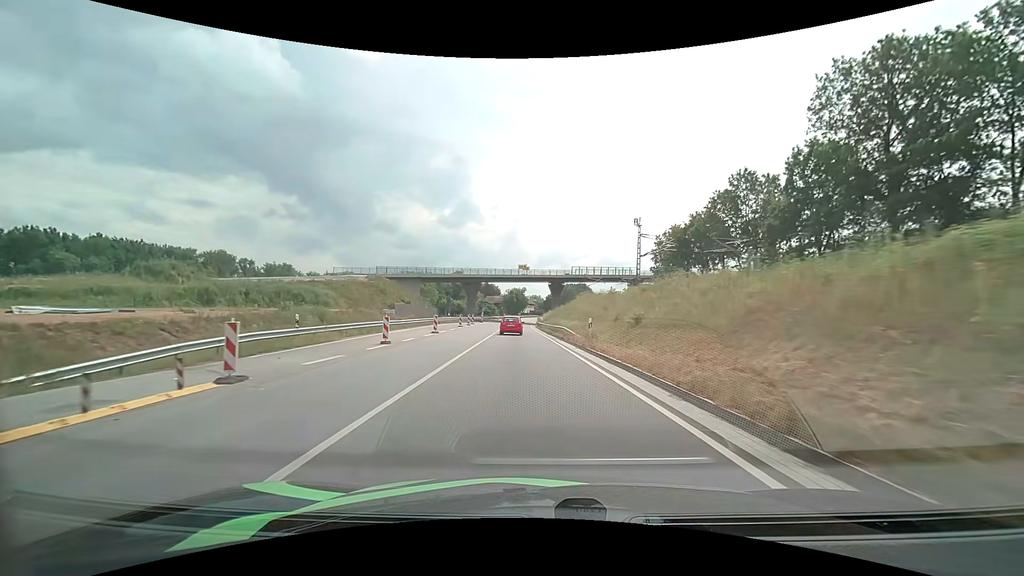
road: primary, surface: asphalt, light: Day
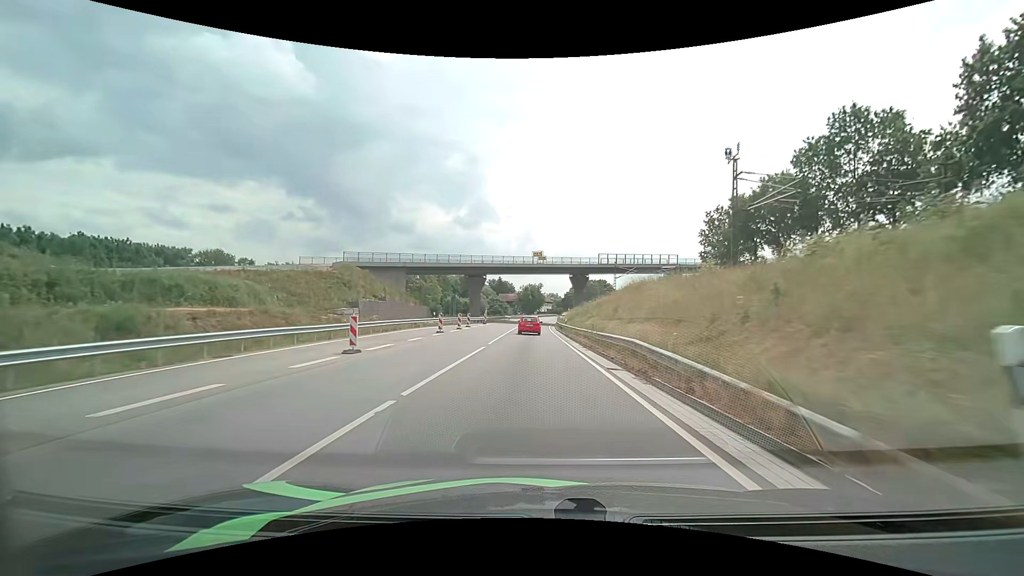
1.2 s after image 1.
(-0.4, +19.6) m; -2°
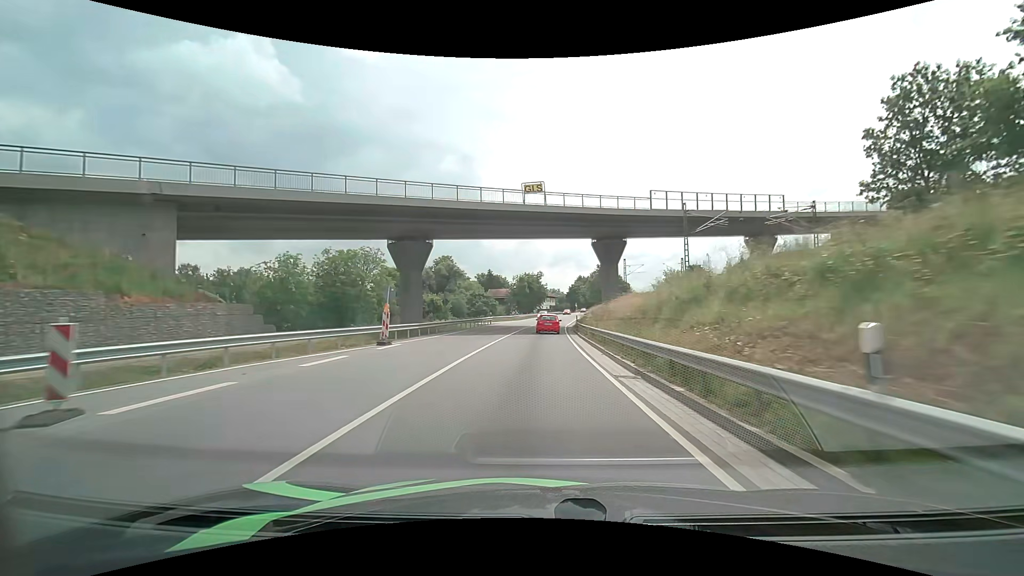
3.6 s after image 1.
(-0.3, +42.1) m; 0°
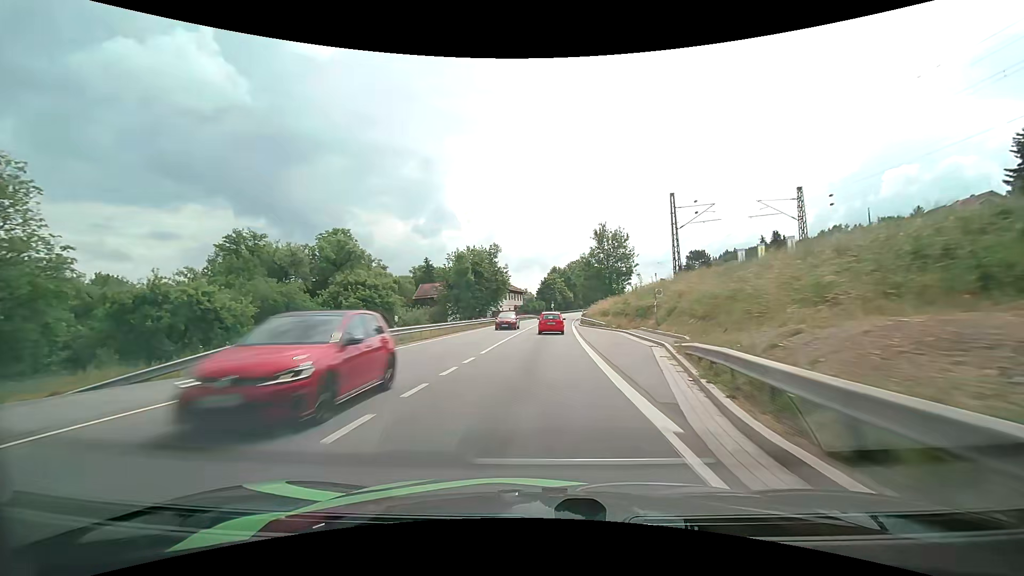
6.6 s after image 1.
(+1.4, +56.2) m; +2°
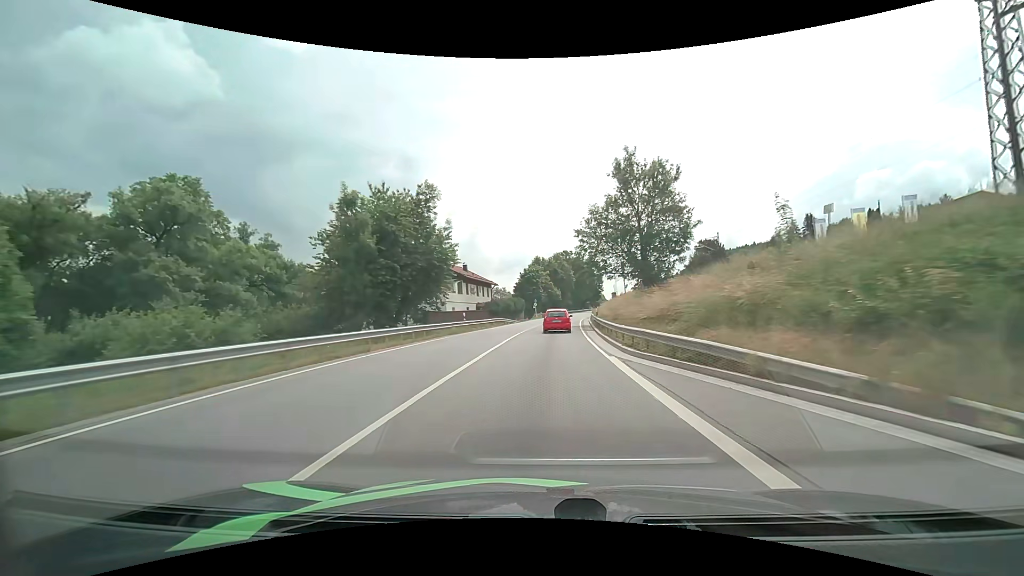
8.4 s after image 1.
(+1.7, +34.1) m; +4°
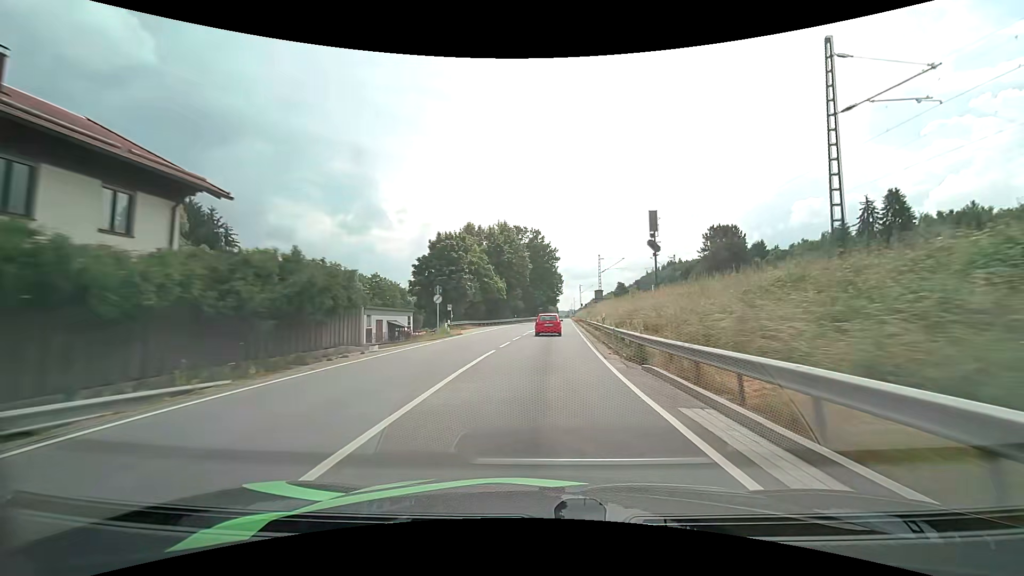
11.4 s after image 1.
(+2.5, +54.2) m; +6°
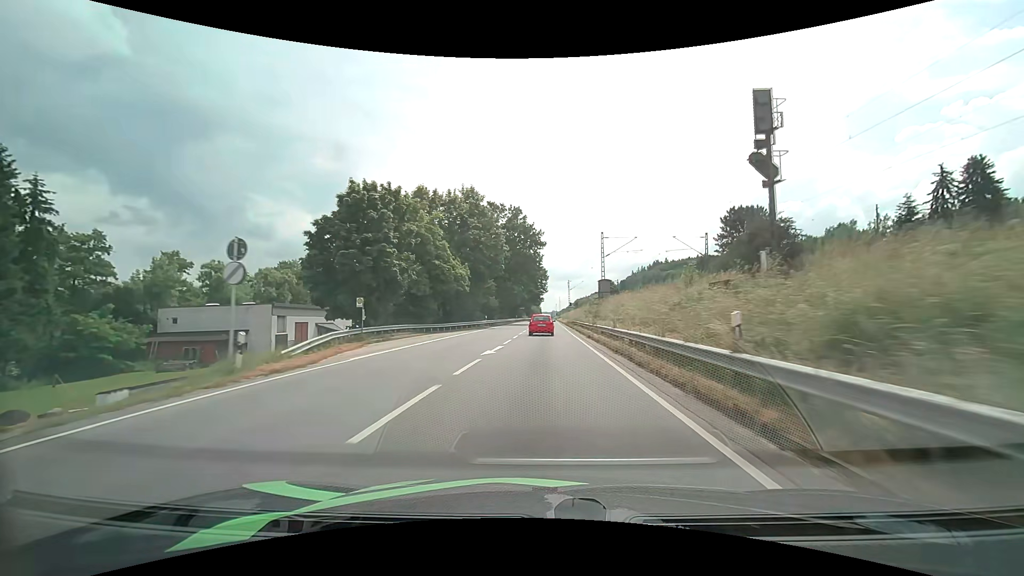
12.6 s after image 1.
(+0.5, +21.7) m; +2°
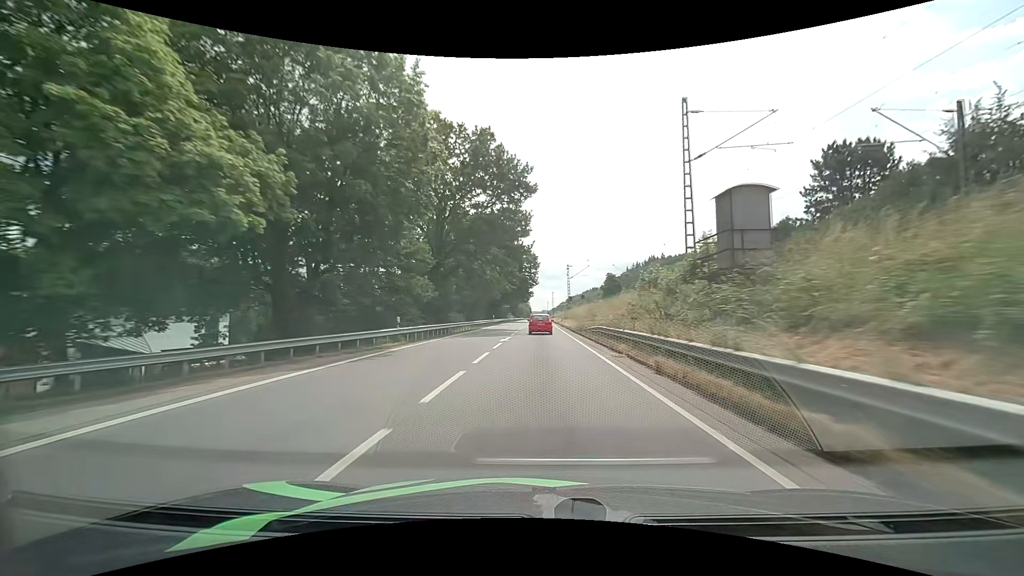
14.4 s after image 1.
(+0.4, +33.5) m; +1°
(0, +10) (0, +20) (0, +30) (0, +40) (0, +50) (0, +60) (0, +70) (0, +80) (0, +90) (0, +100) m
